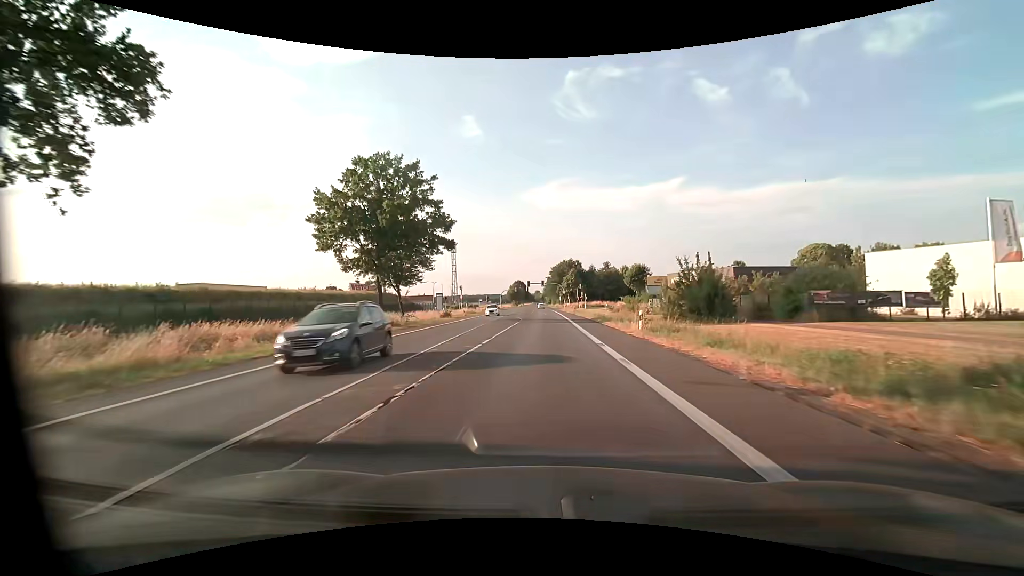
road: primary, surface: asphalt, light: Day
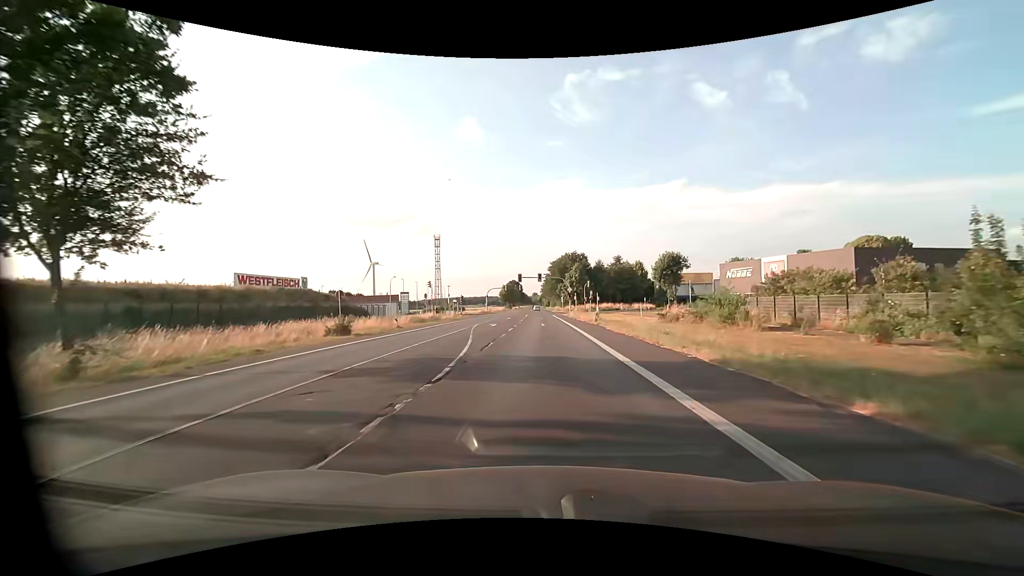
(0.0, +32.3) m; 0°
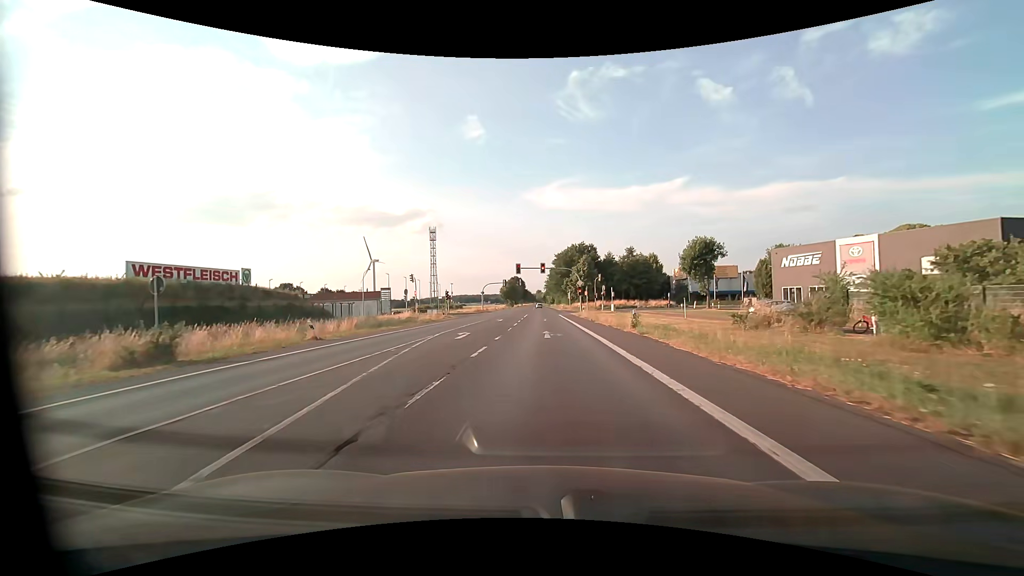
(-0.1, +15.1) m; -1°
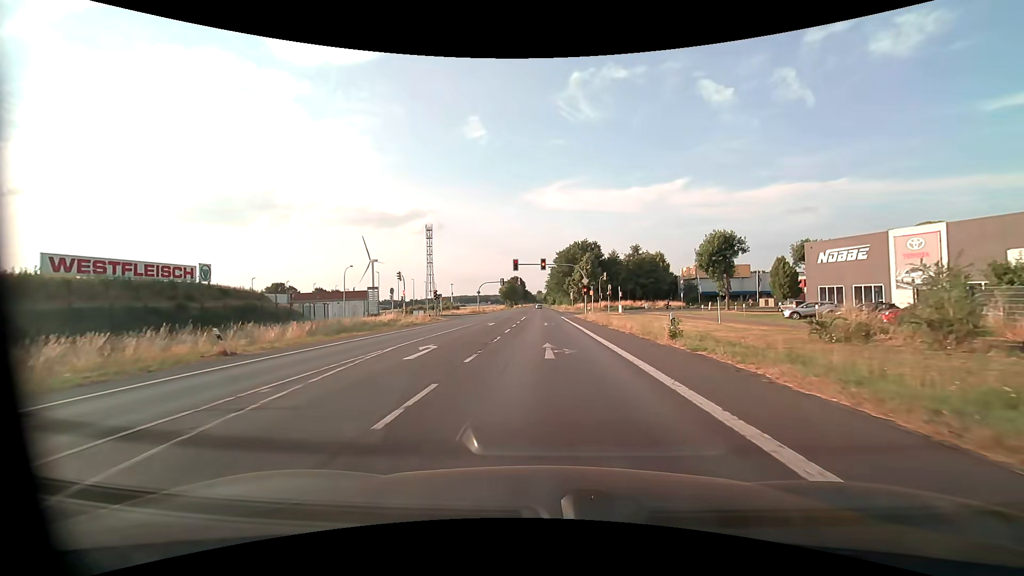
(0.0, +7.1) m; 0°
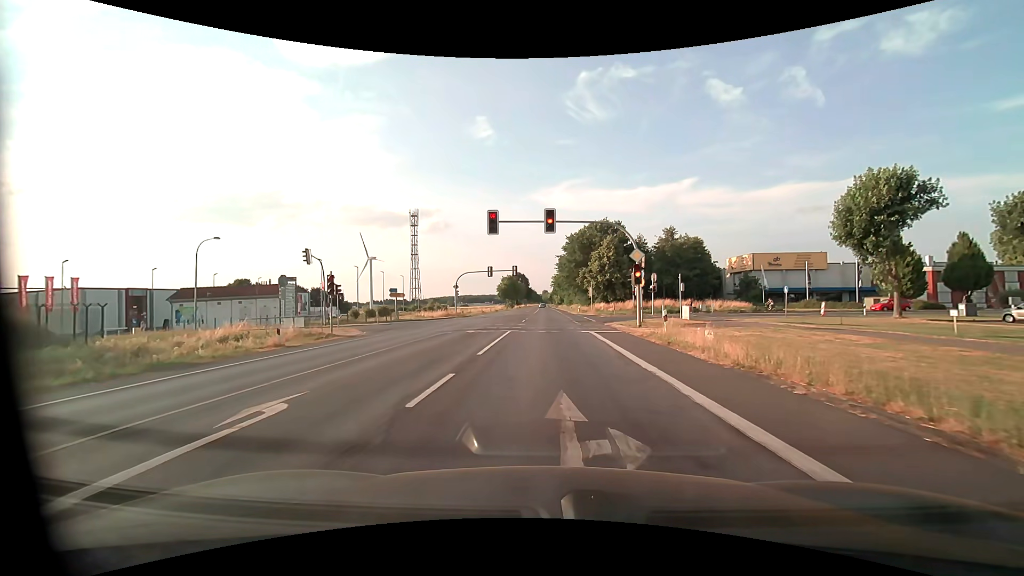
(-0.2, +29.1) m; -1°
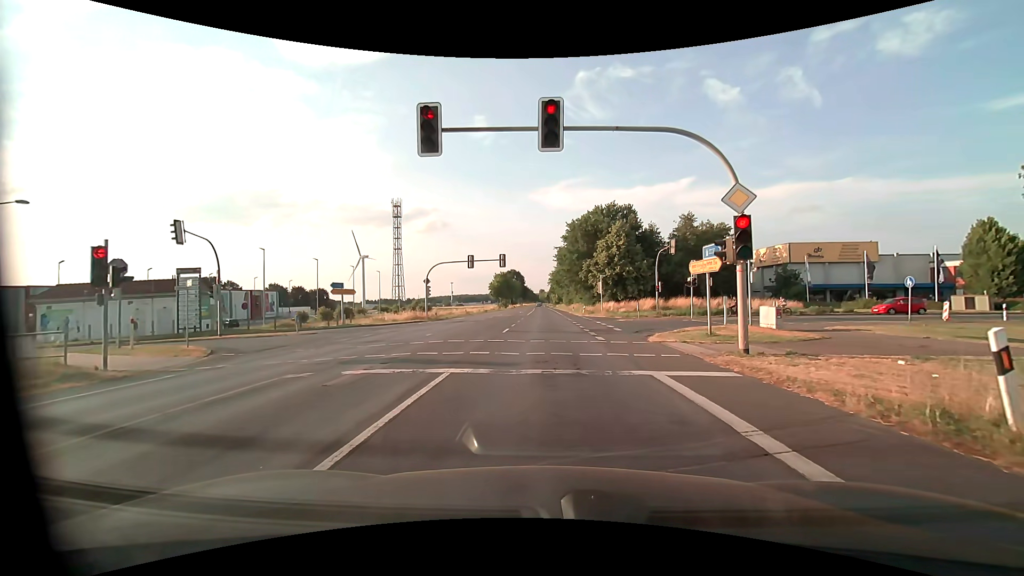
(0.0, +14.4) m; 0°
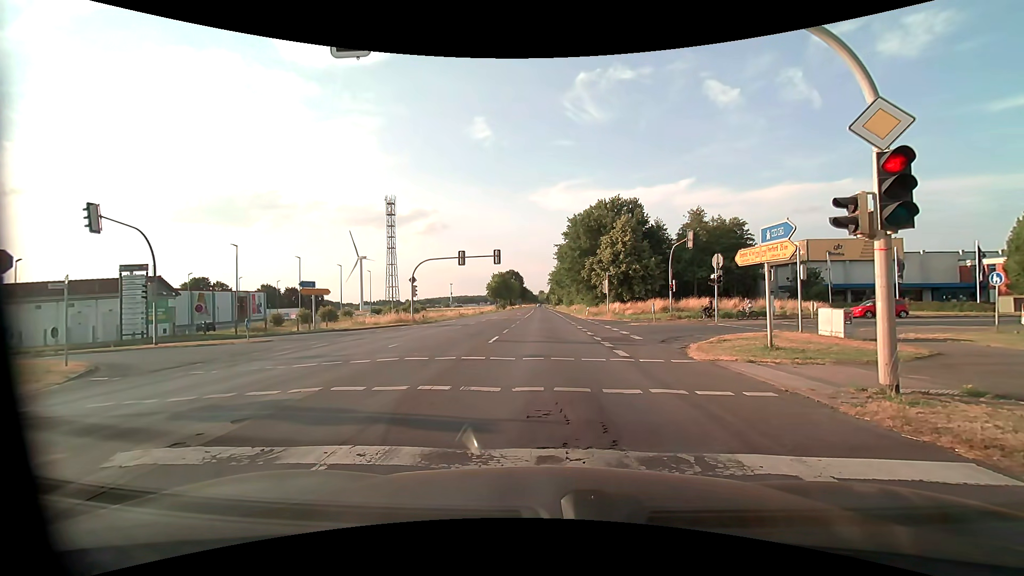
(0.0, +5.0) m; -1°
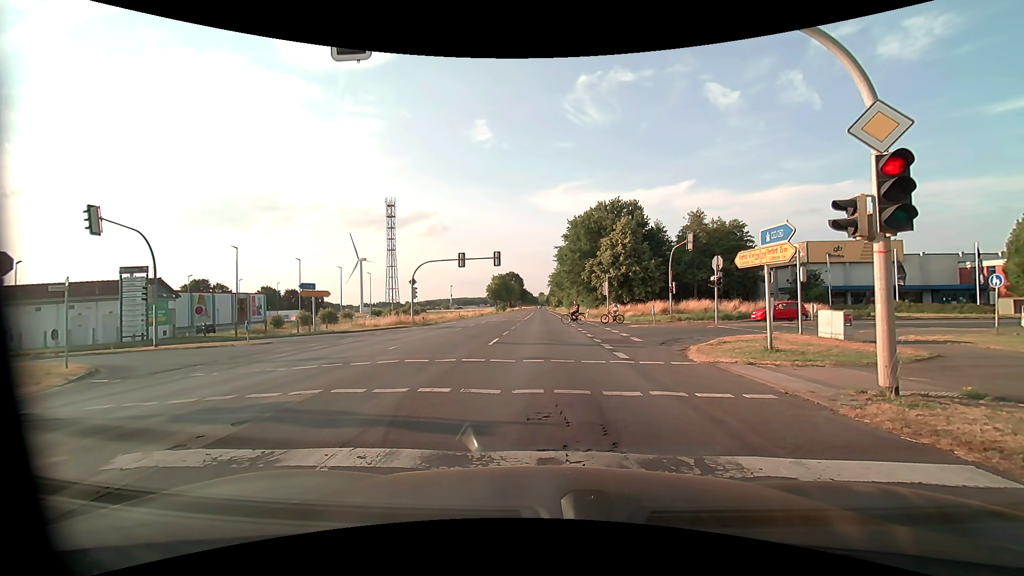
(0.0, +0.1) m; 0°
(0, +10) (+1, +20) (+7, +28) (+16, +32) (+26, +35) (+36, +37) (+45, +38) (+55, +40) (+65, +42) (+75, +44) m
